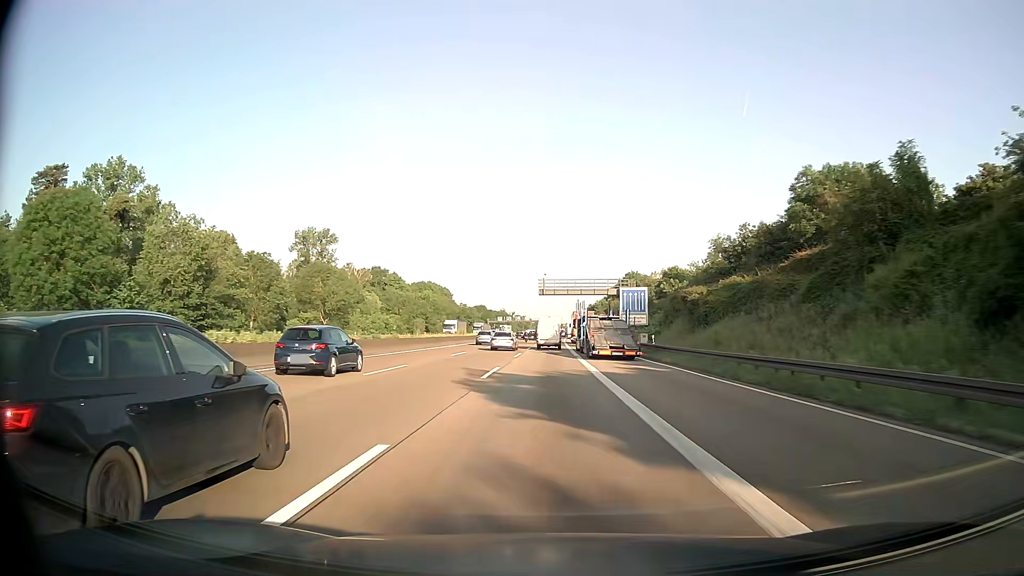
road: motorway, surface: asphalt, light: Day
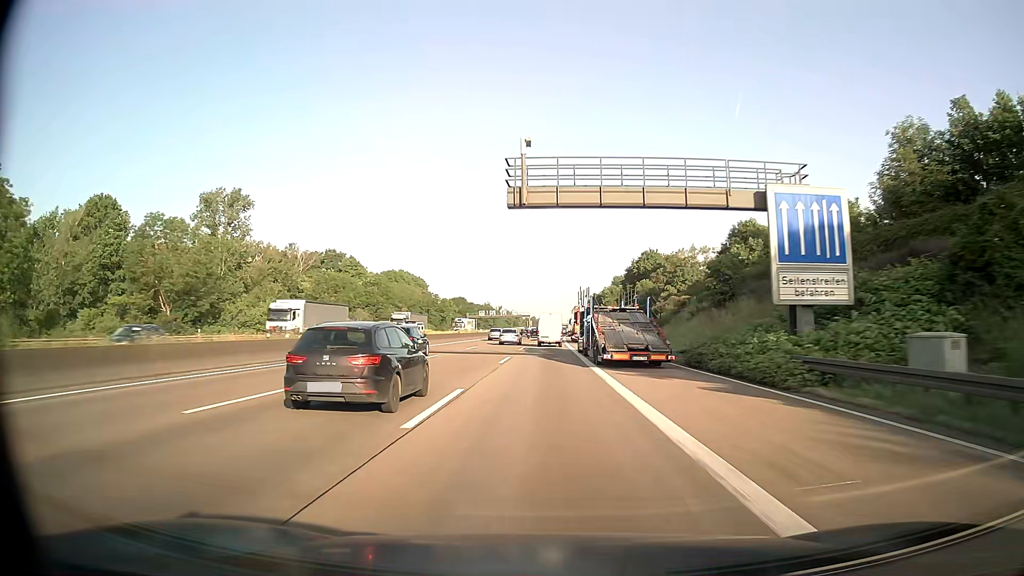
(+0.3, +46.8) m; +1°
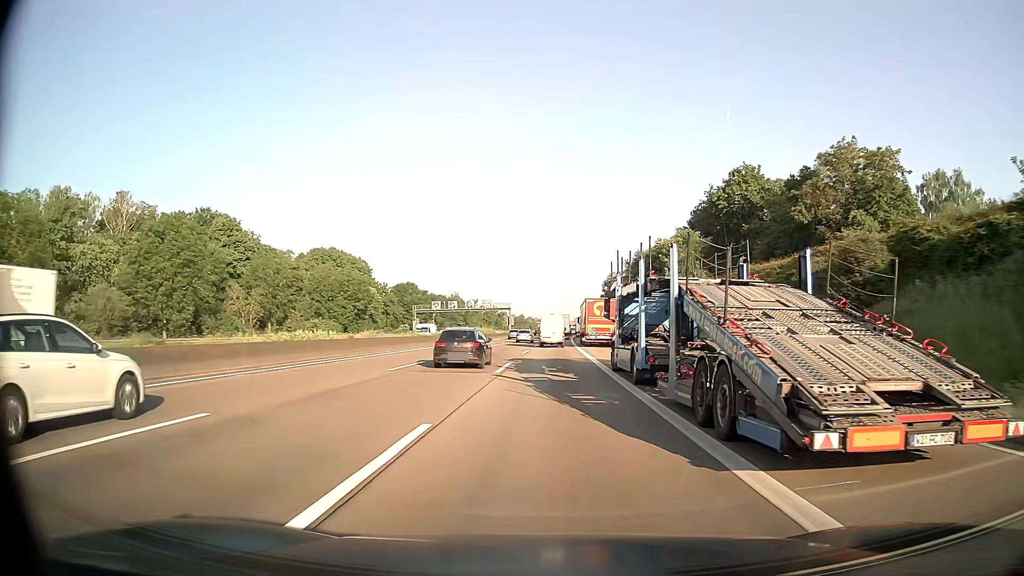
(+0.4, +77.9) m; +1°
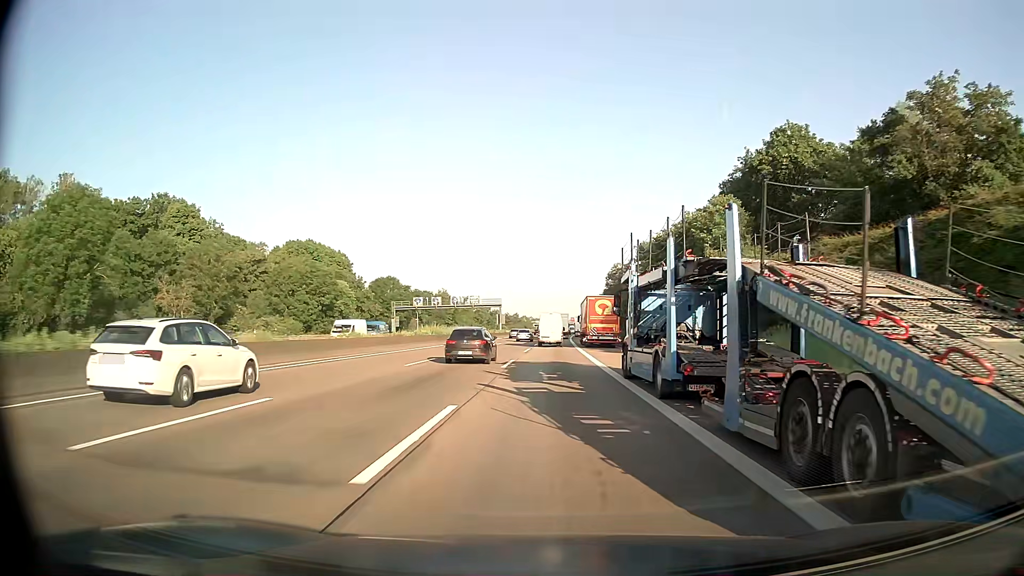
(0.0, +15.6) m; +1°
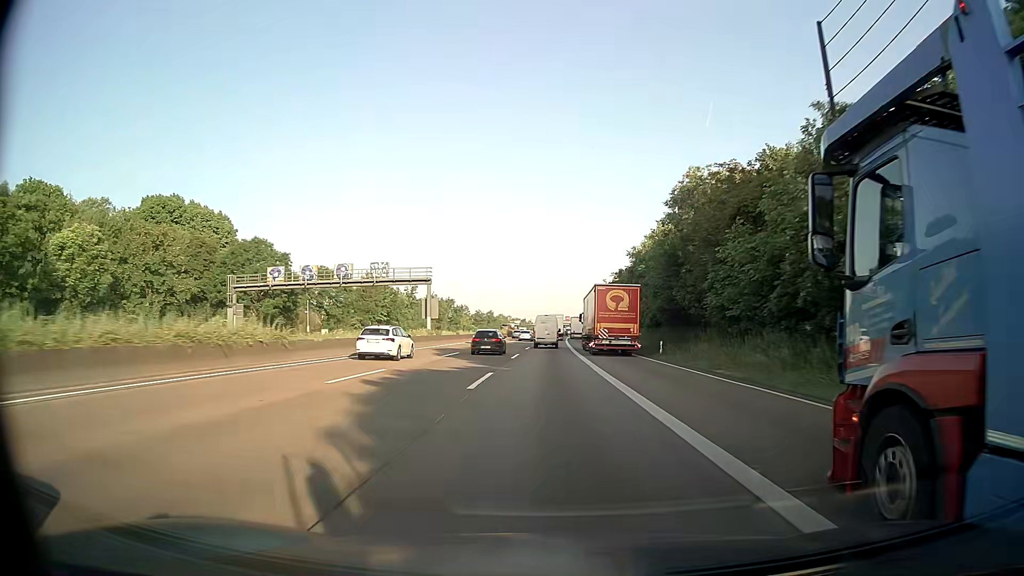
(+0.6, +62.2) m; +1°
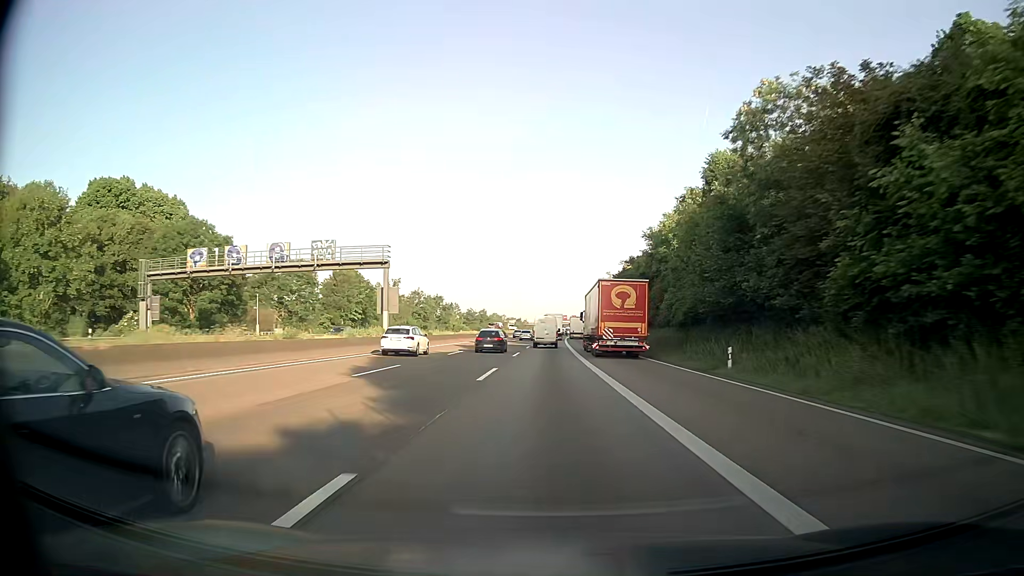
(0.0, +15.5) m; 0°
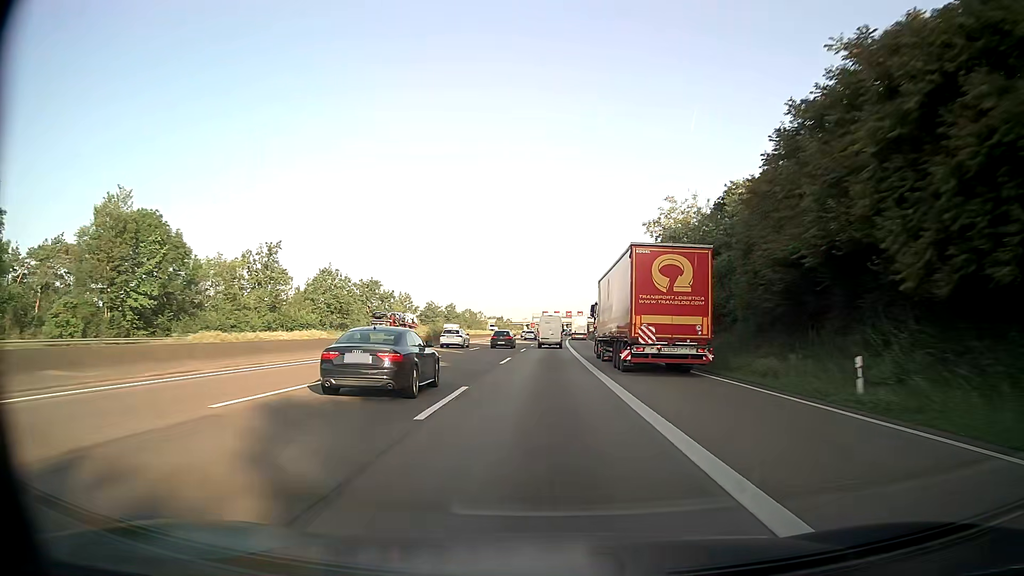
(+0.7, +62.2) m; +1°
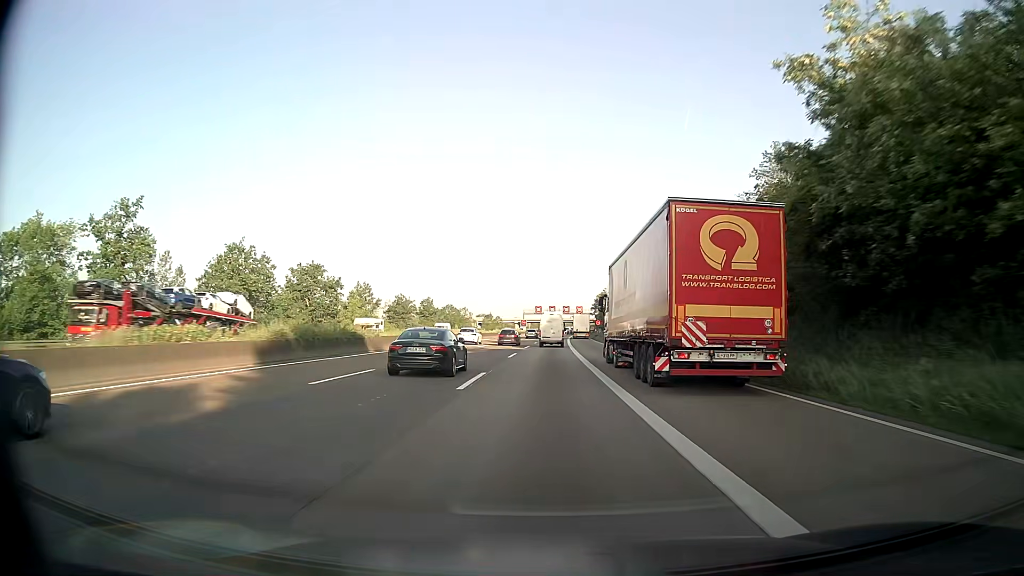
(+0.1, +31.1) m; 0°
(0, +10) (0, +20) (0, +30) (0, +40) (0, +50) (0, +60) (+1, +70) (+1, +80) (+1, +90) (+1, +100) m
